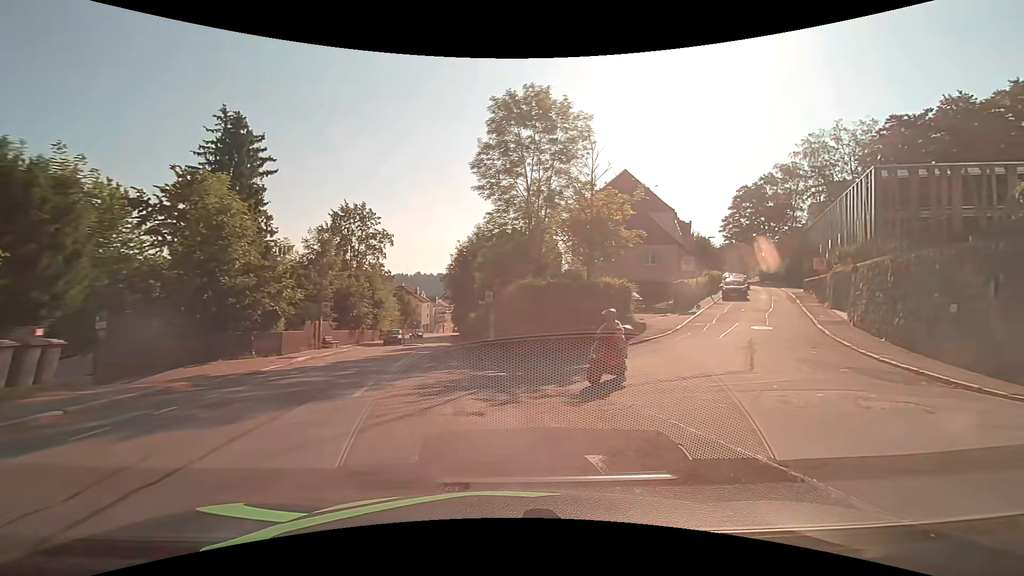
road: tertiary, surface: asphalt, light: Day
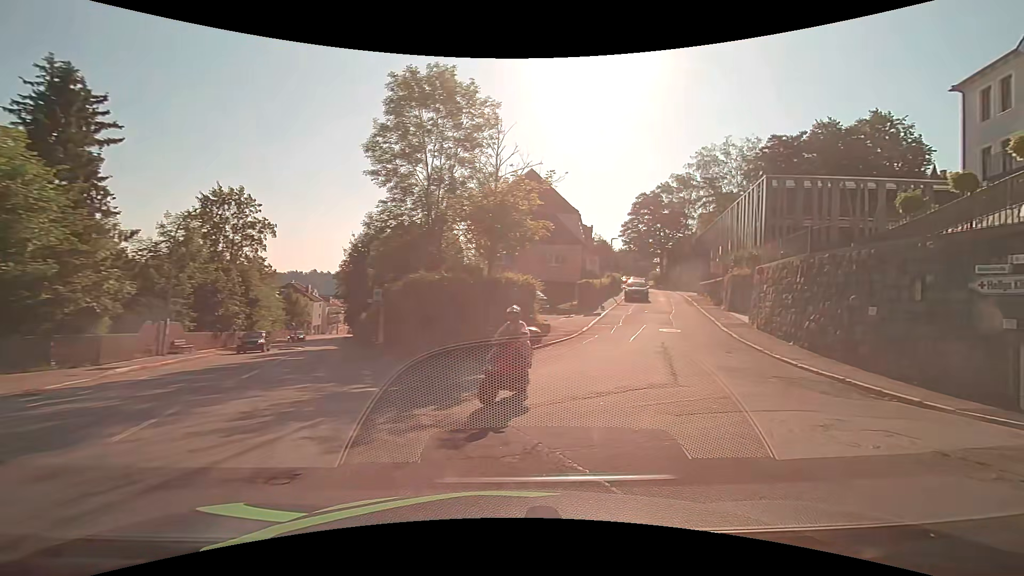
(+0.2, +2.7) m; +10°
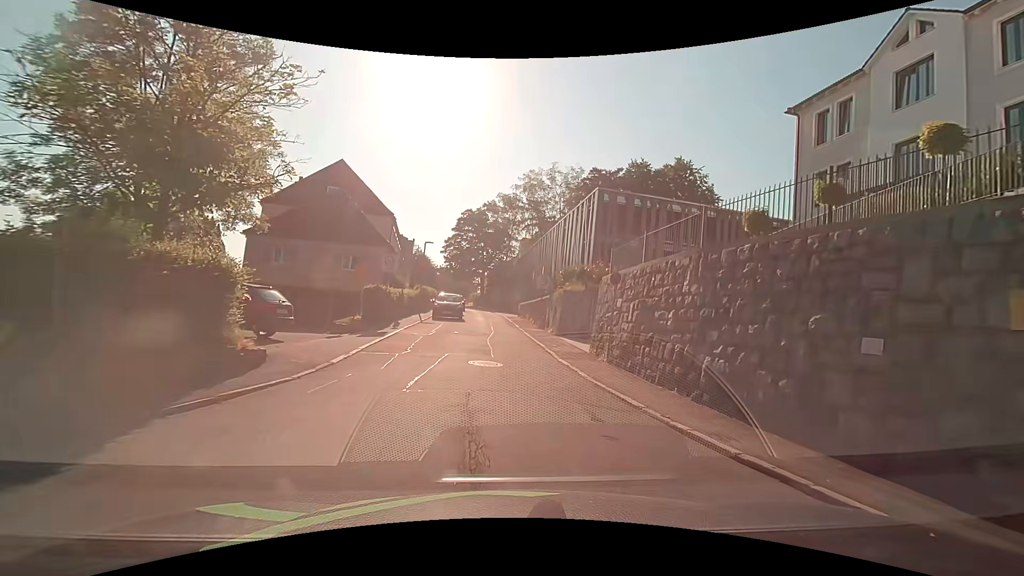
(+2.2, +8.4) m; +21°
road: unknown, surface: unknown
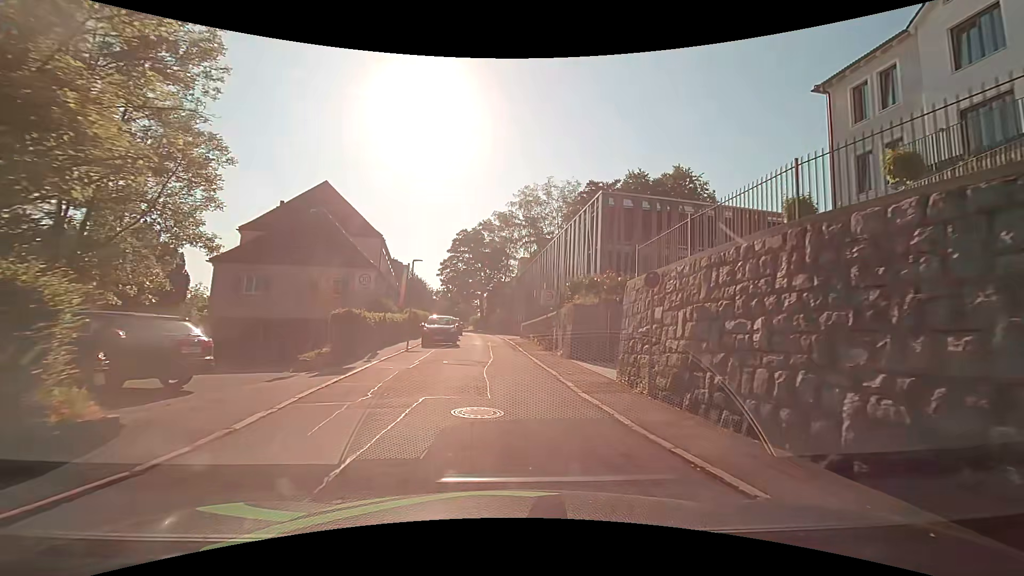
(+0.1, +4.0) m; +2°
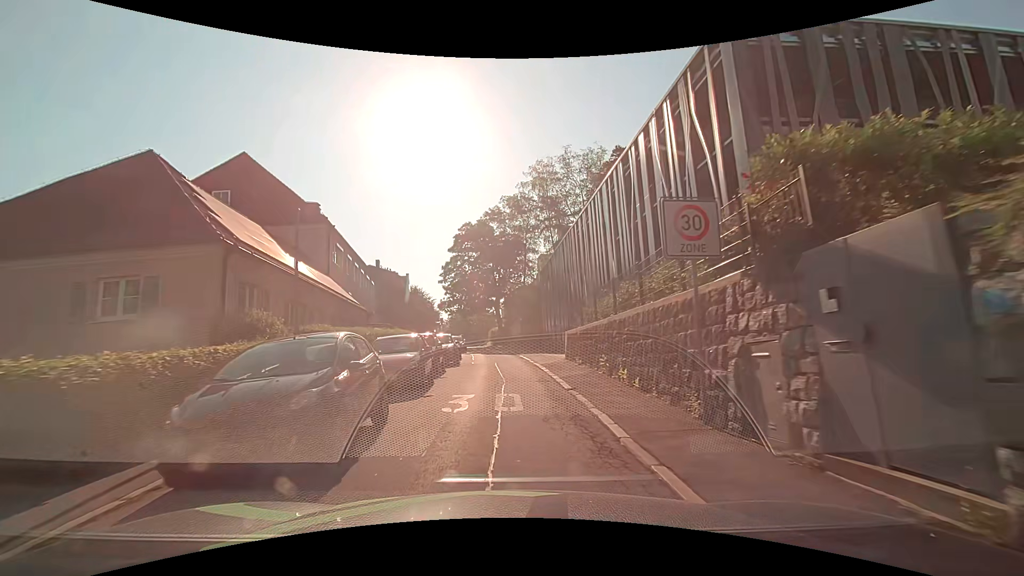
(-1.0, +19.4) m; -4°
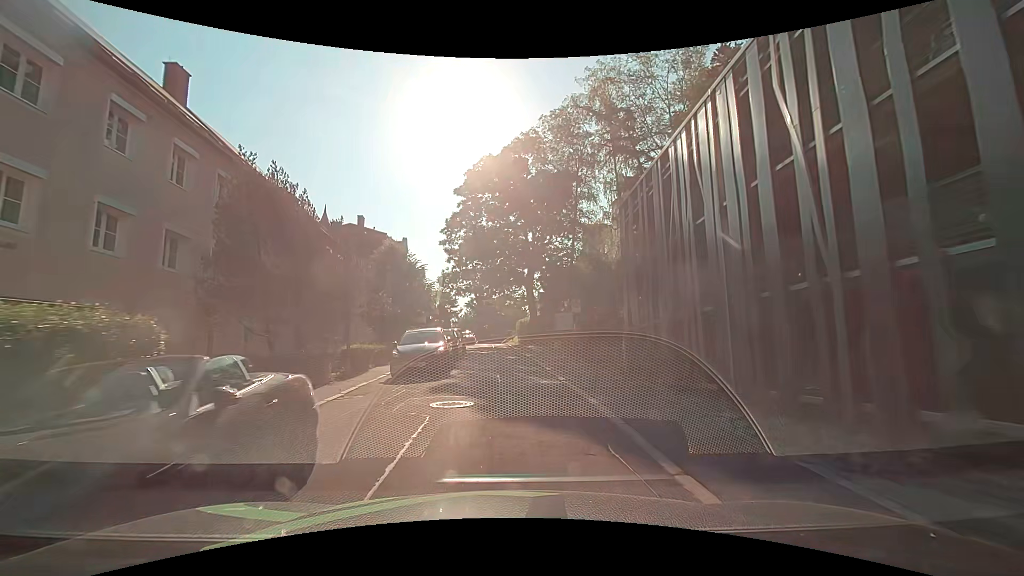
(-1.2, +26.3) m; -5°
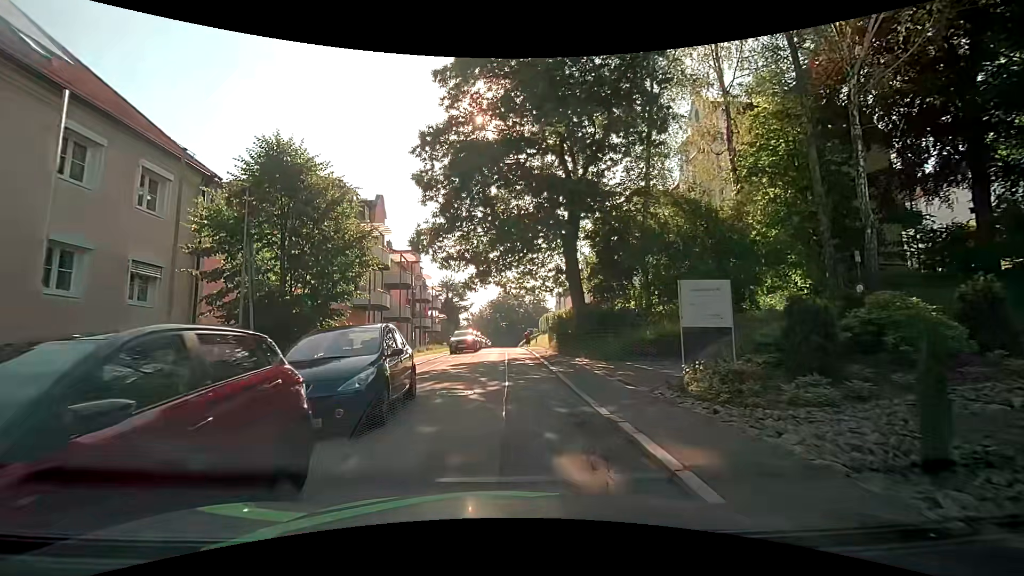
(-0.2, +20.1) m; -1°
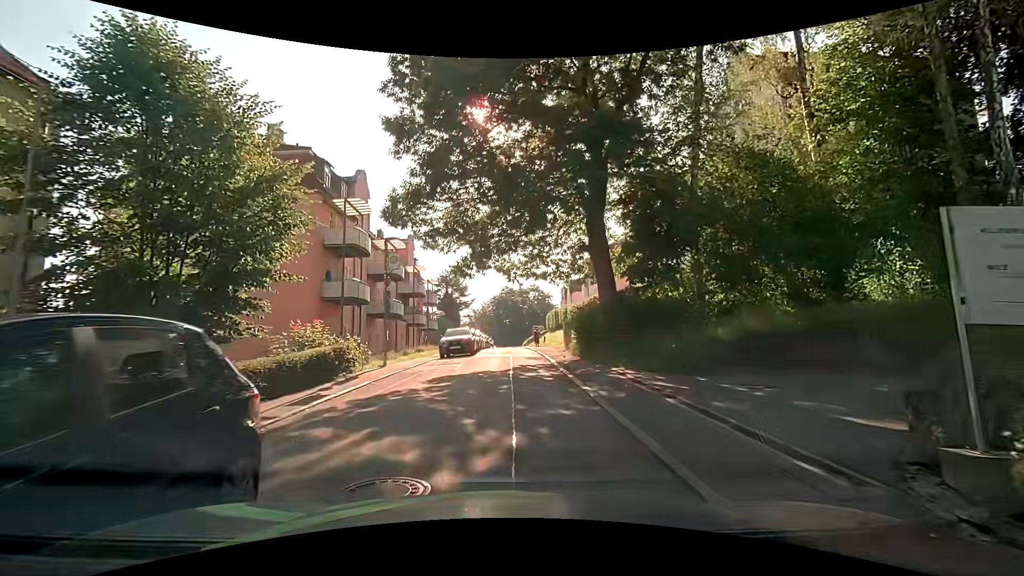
(-0.1, +6.4) m; -1°
